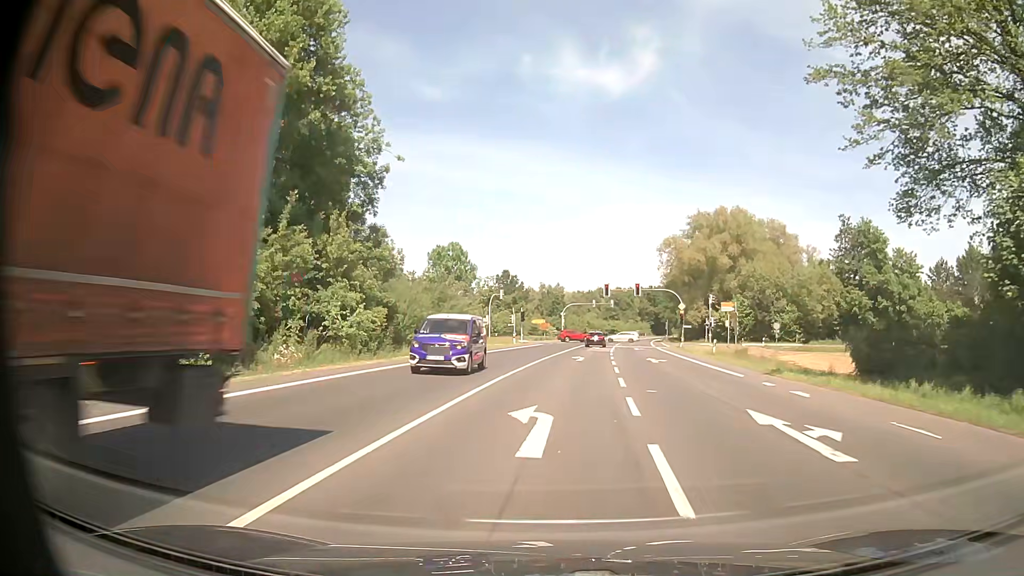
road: primary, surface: asphalt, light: Day
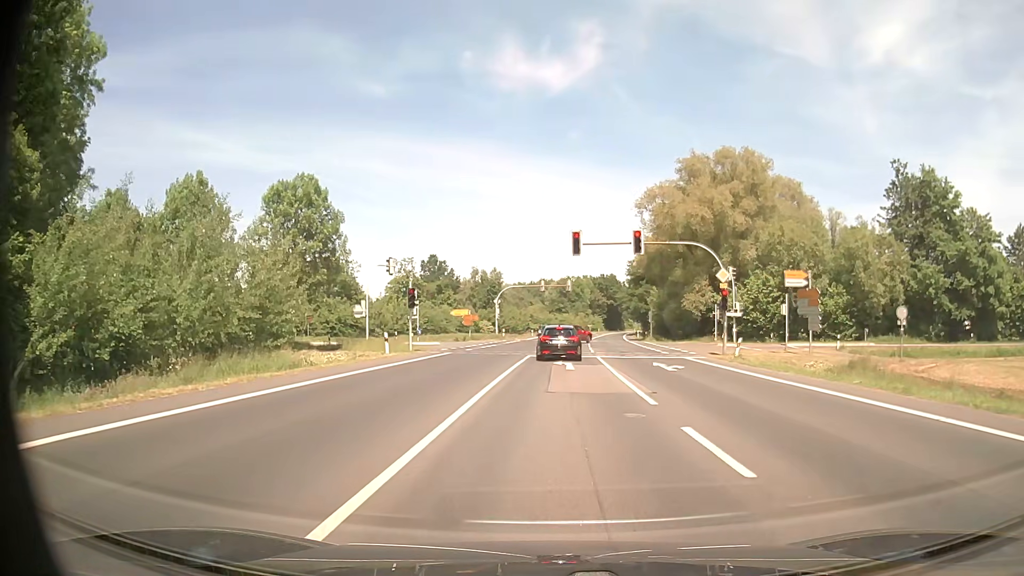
(+1.5, +34.4) m; +5°
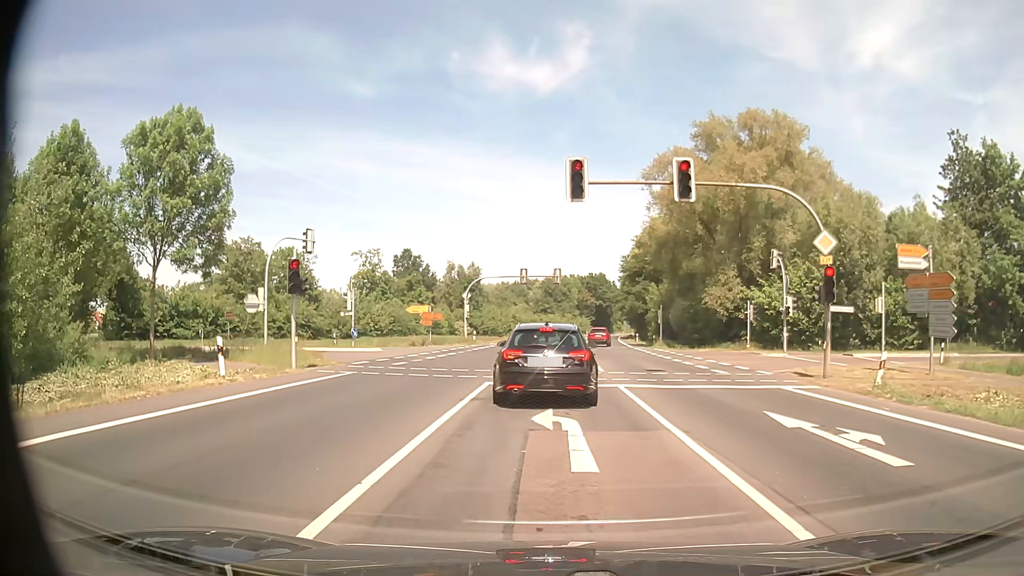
(+0.2, +15.0) m; +2°
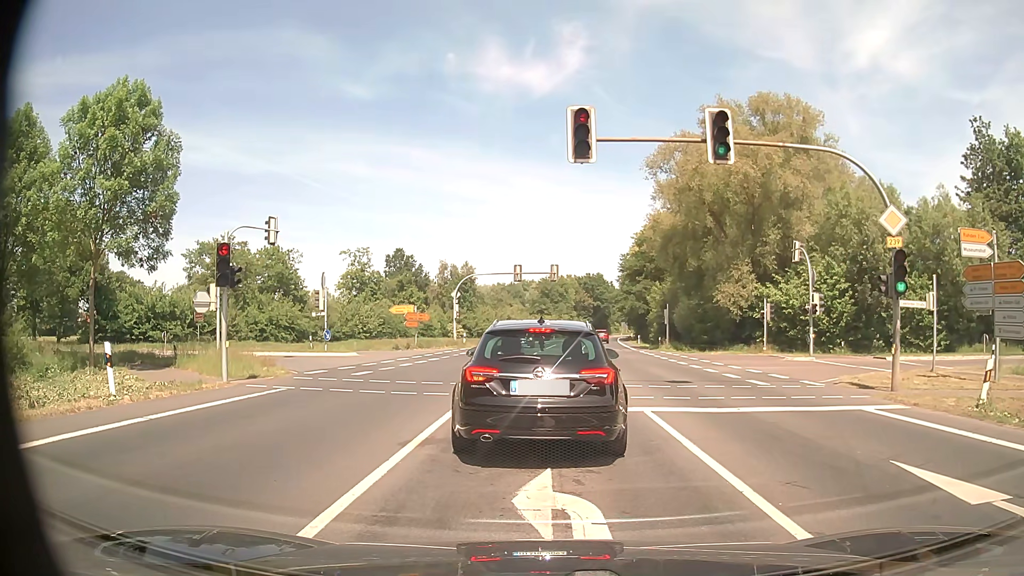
(0.0, +4.4) m; +1°
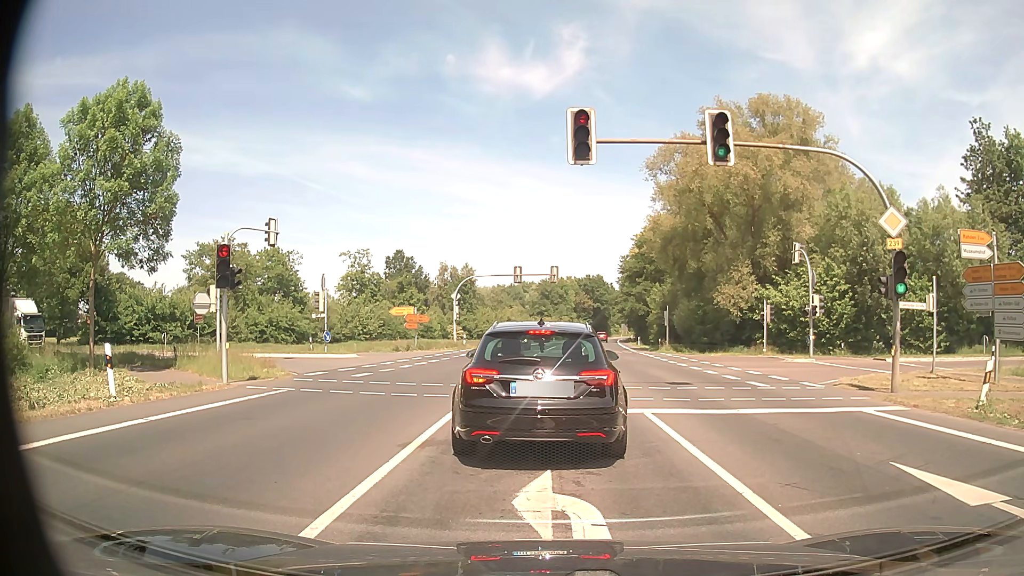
(0.0, +0.1) m; 0°
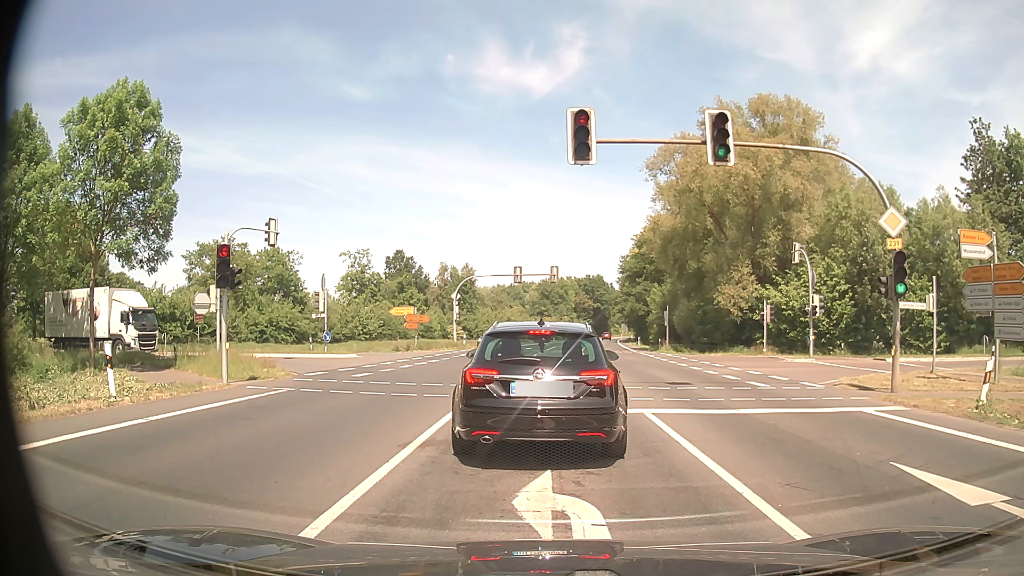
(0.0, 0.0) m; 0°
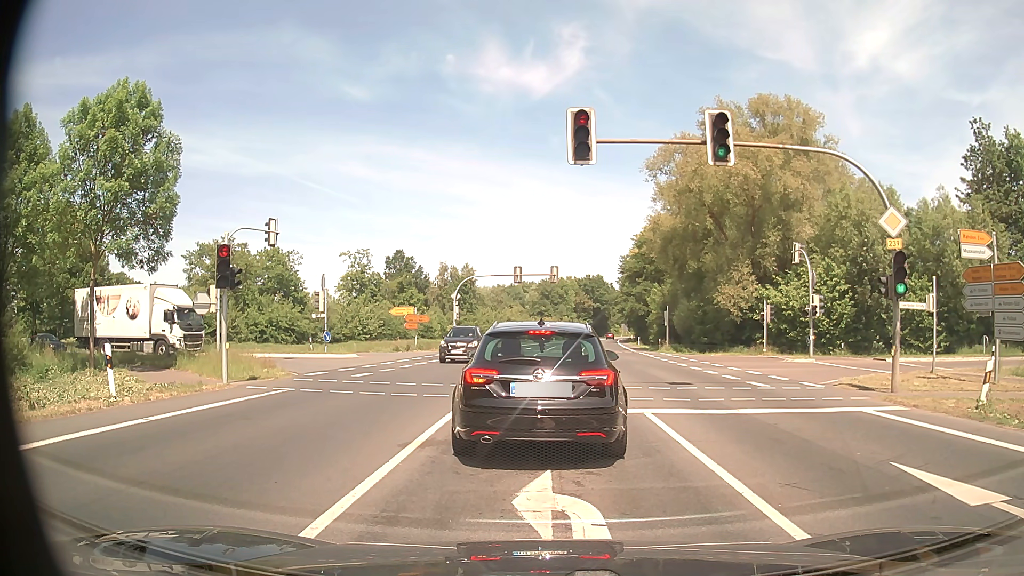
(0.0, 0.0) m; 0°
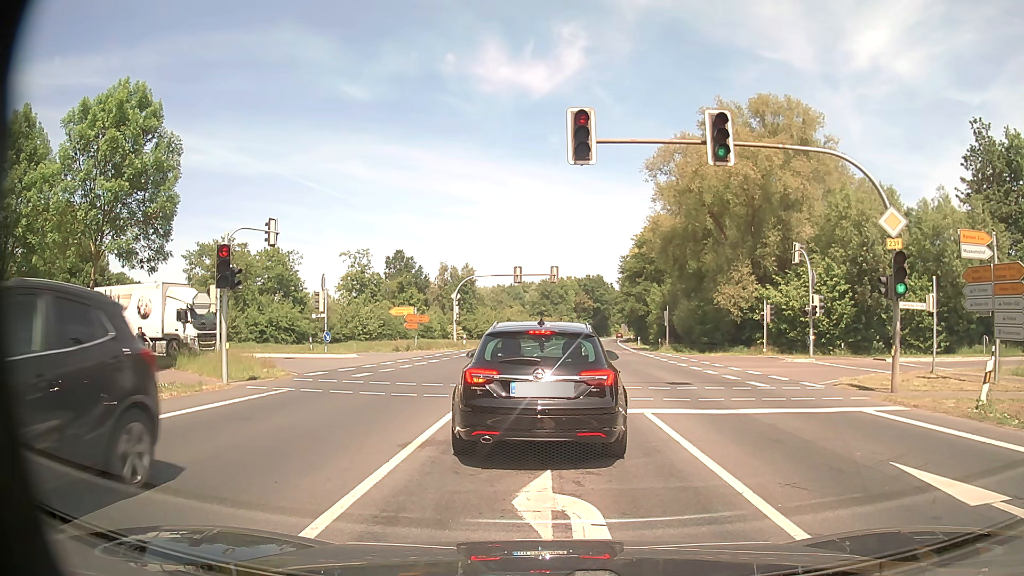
(0.0, 0.0) m; 0°
(0, +10) (0, +20) (0, +30) (-5, +39) (-14, +43) (-24, +44) (-34, +44) (-44, +44) (-54, +45) (-64, +45) m
